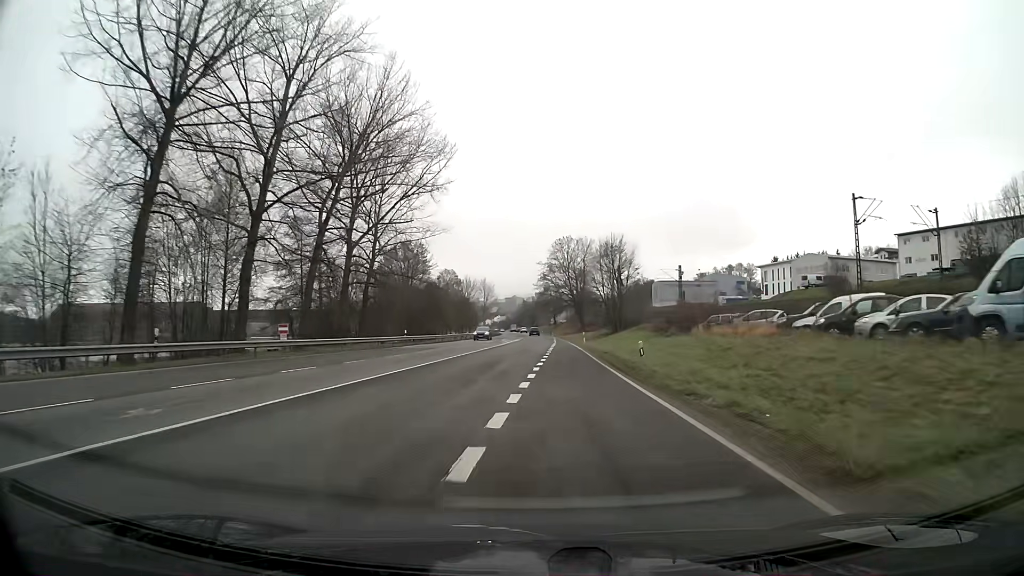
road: primary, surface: asphalt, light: Day
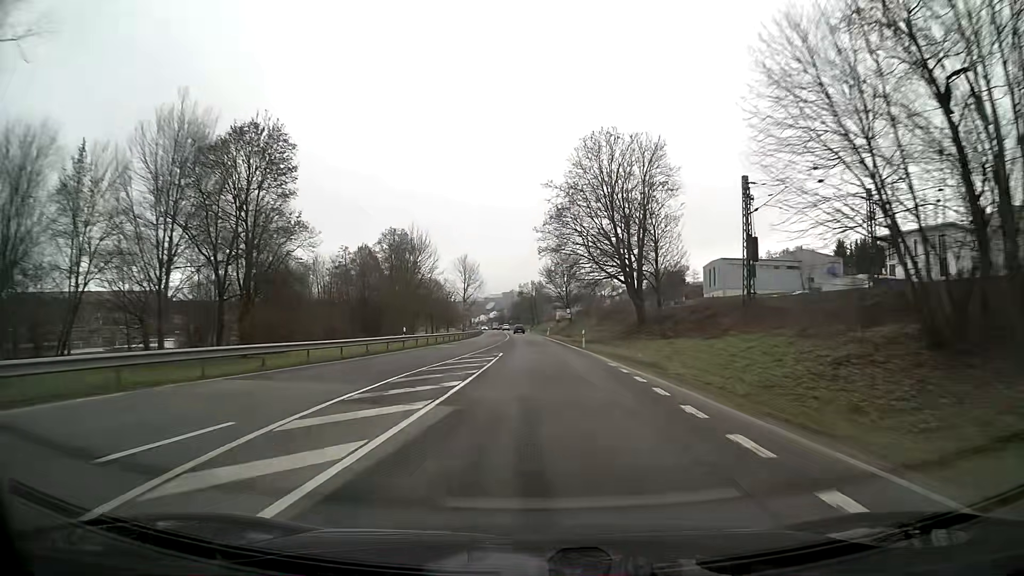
(0.0, +68.4) m; 0°
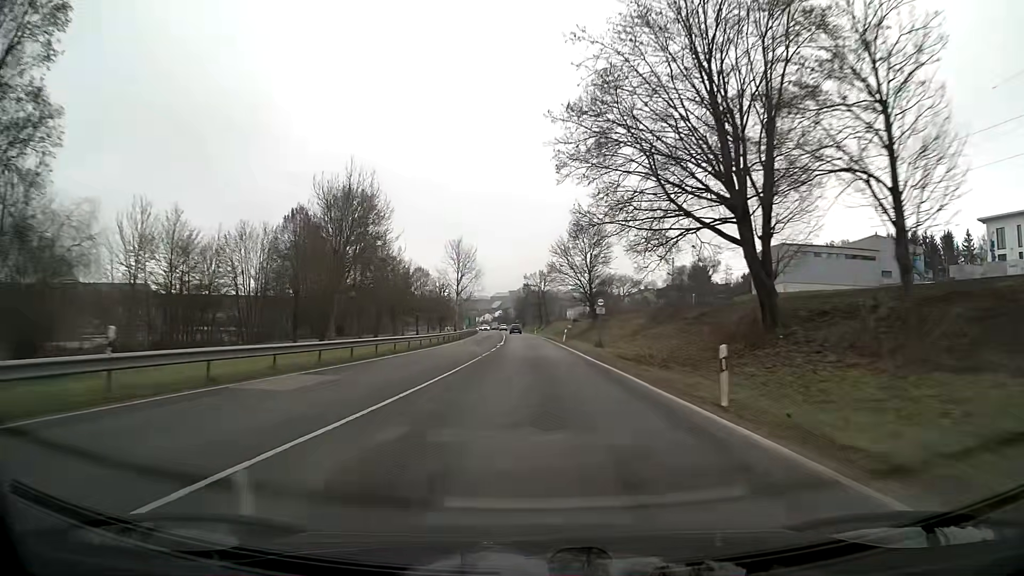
(-0.2, +30.9) m; -1°
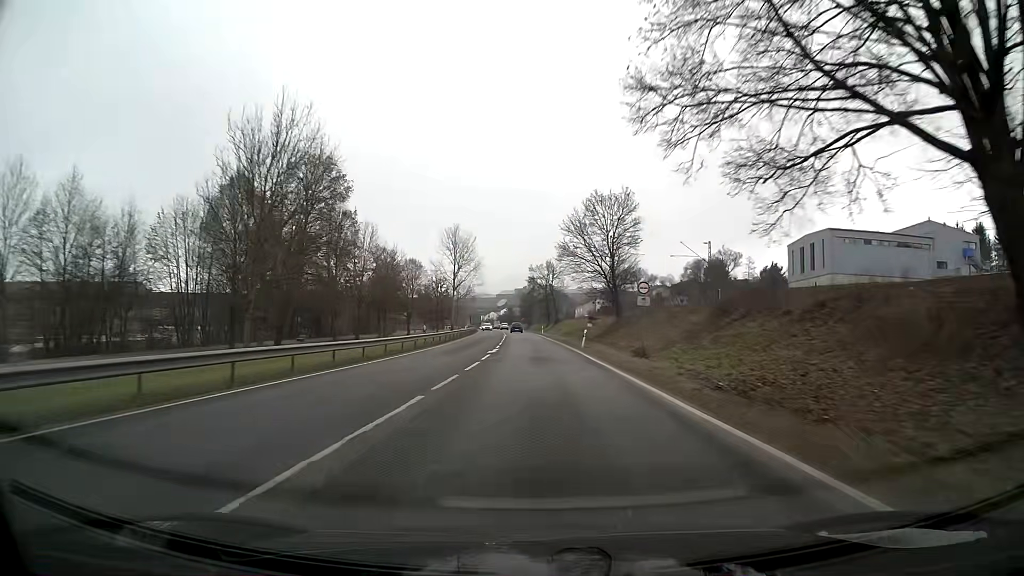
(-0.1, +16.0) m; -1°
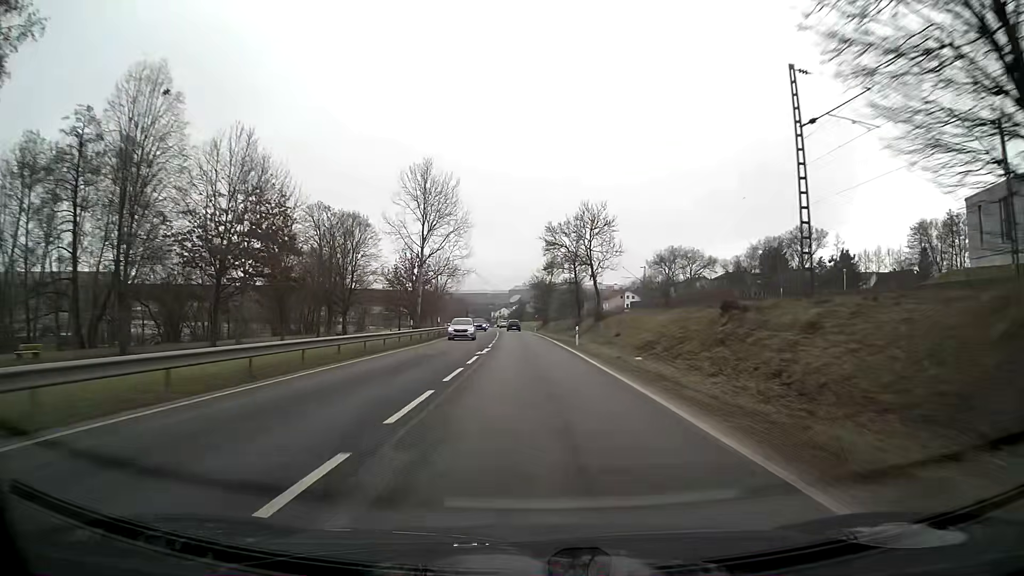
(-0.5, +48.2) m; -1°
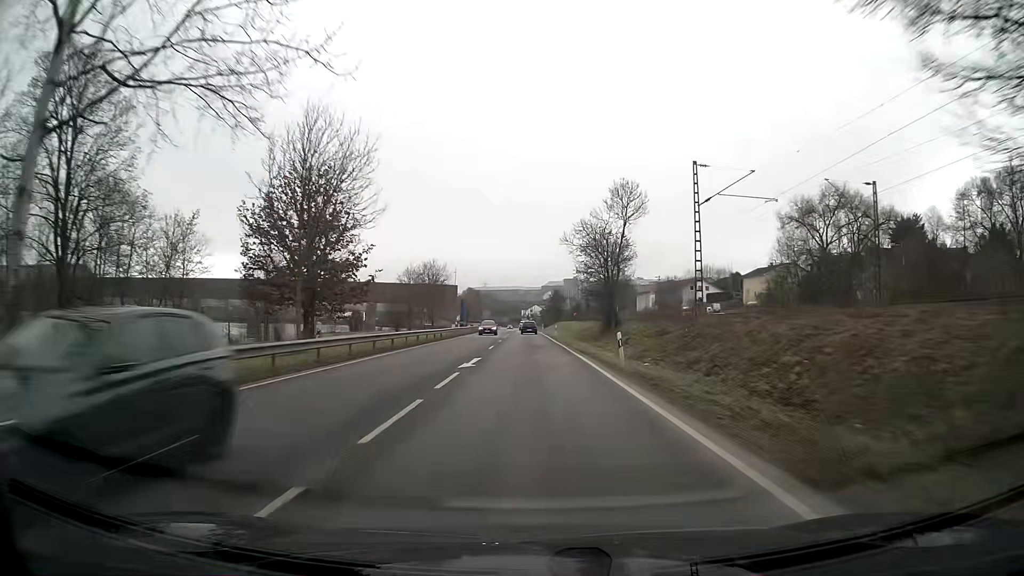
(-1.5, +62.9) m; -3°
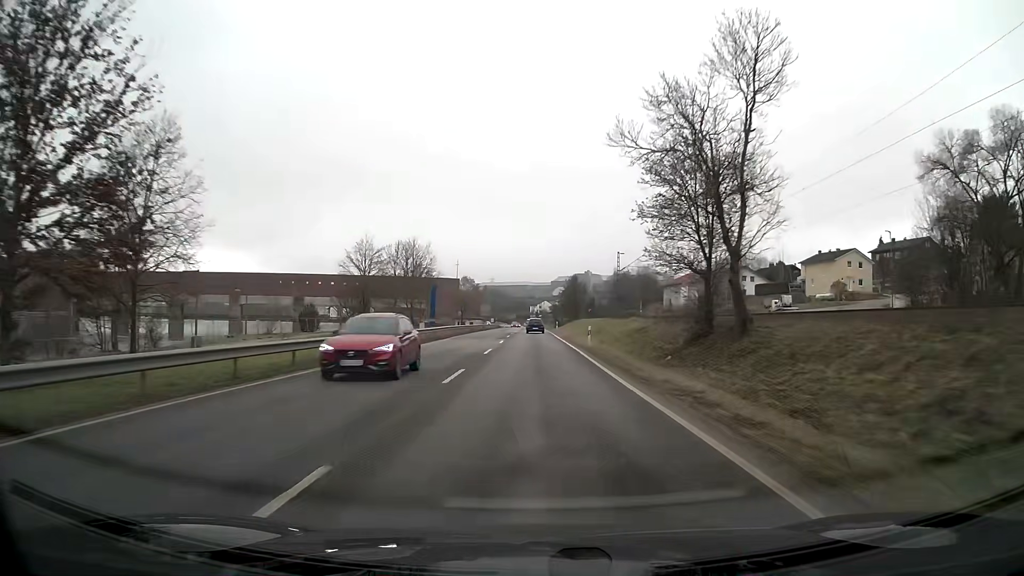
(-0.2, +30.7) m; 0°
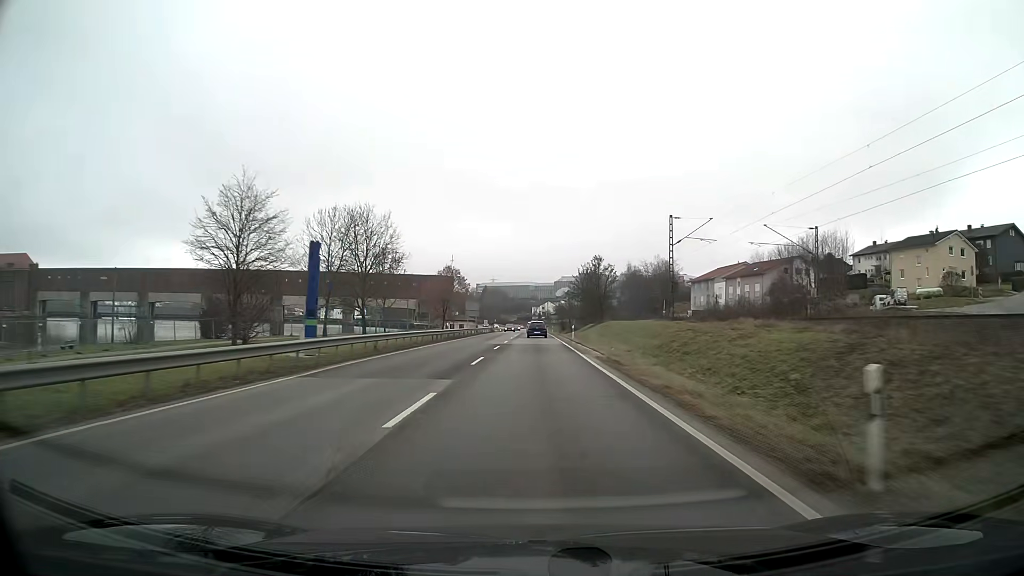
(-0.1, +29.9) m; 0°
